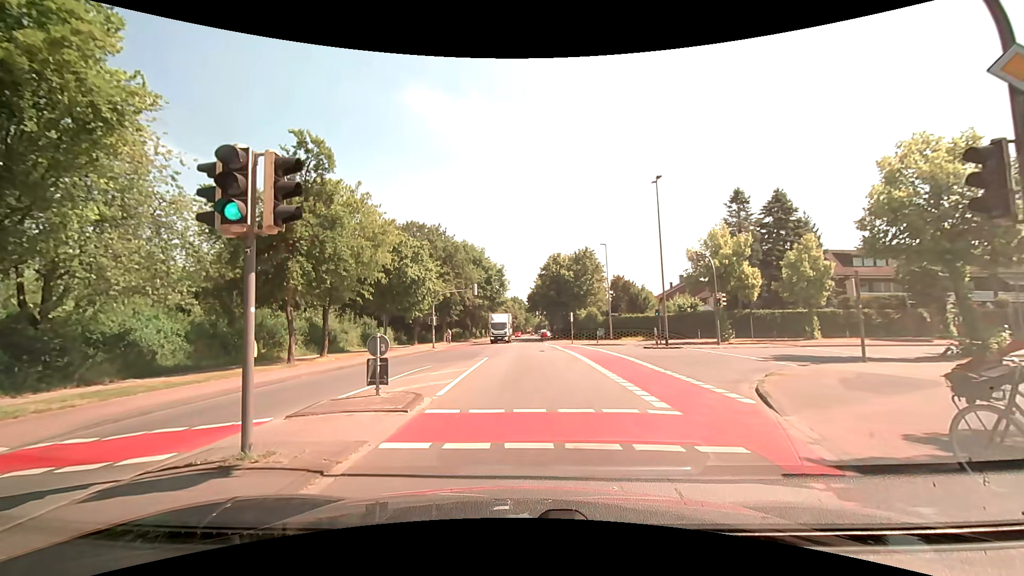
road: tertiary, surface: asphalt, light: Day
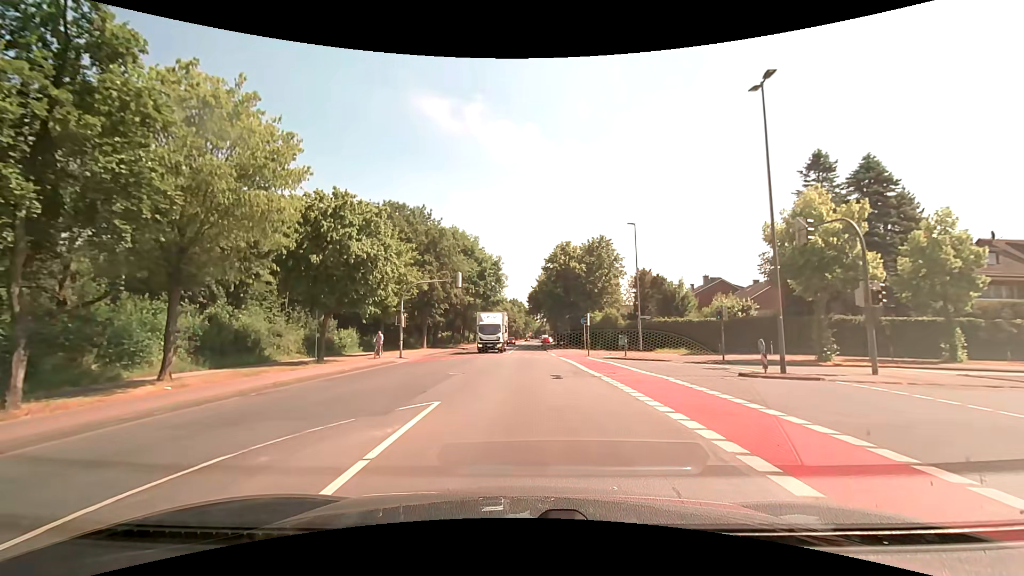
(-0.1, +14.0) m; 0°
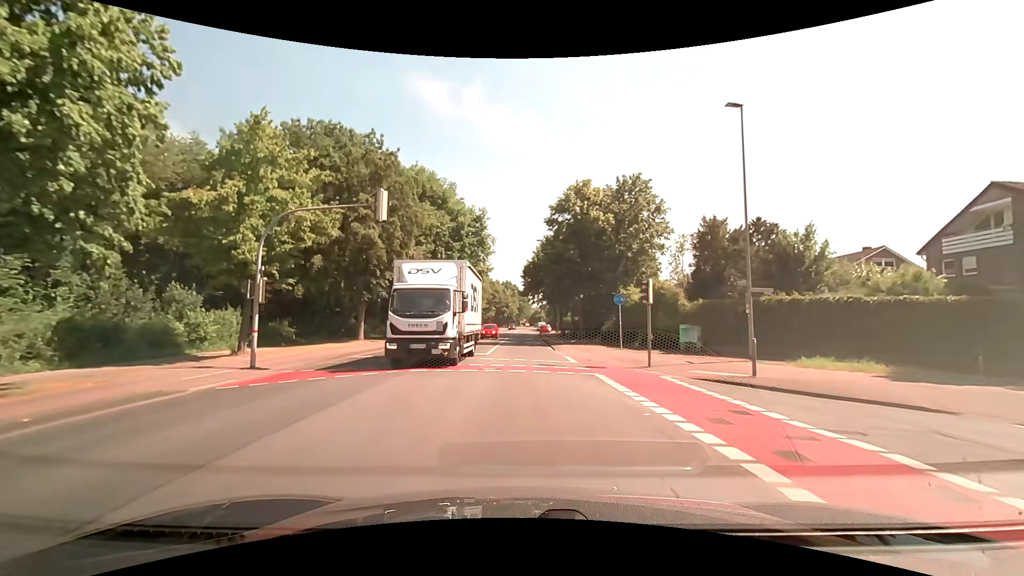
(+0.2, +20.5) m; +1°
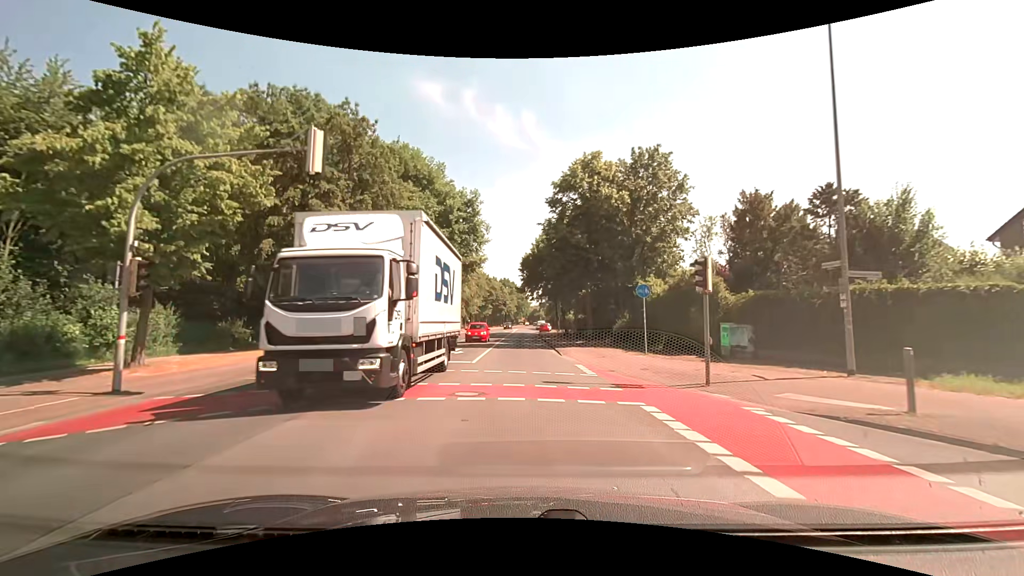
(0.0, +6.0) m; 0°
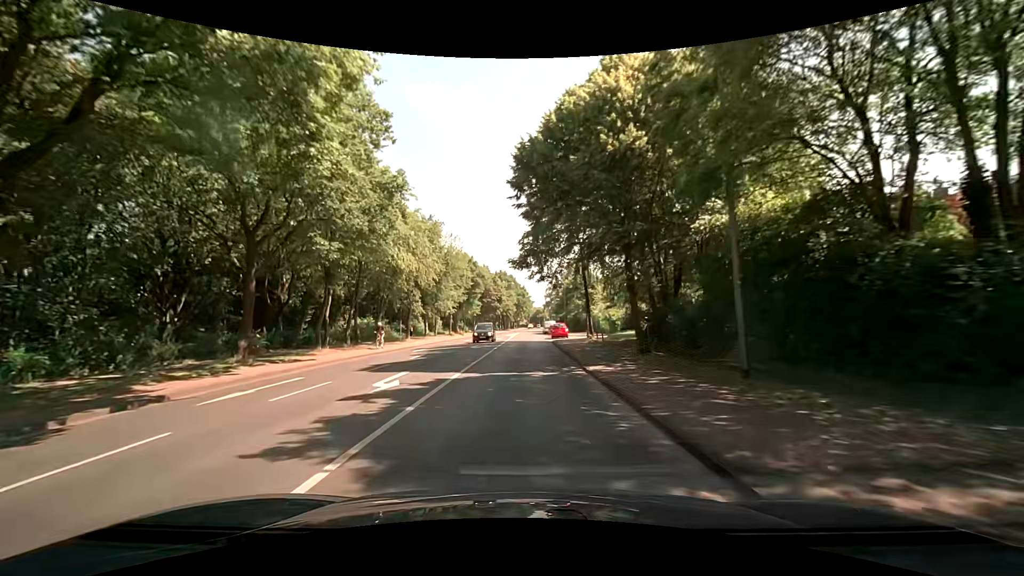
(+0.1, +32.7) m; 0°
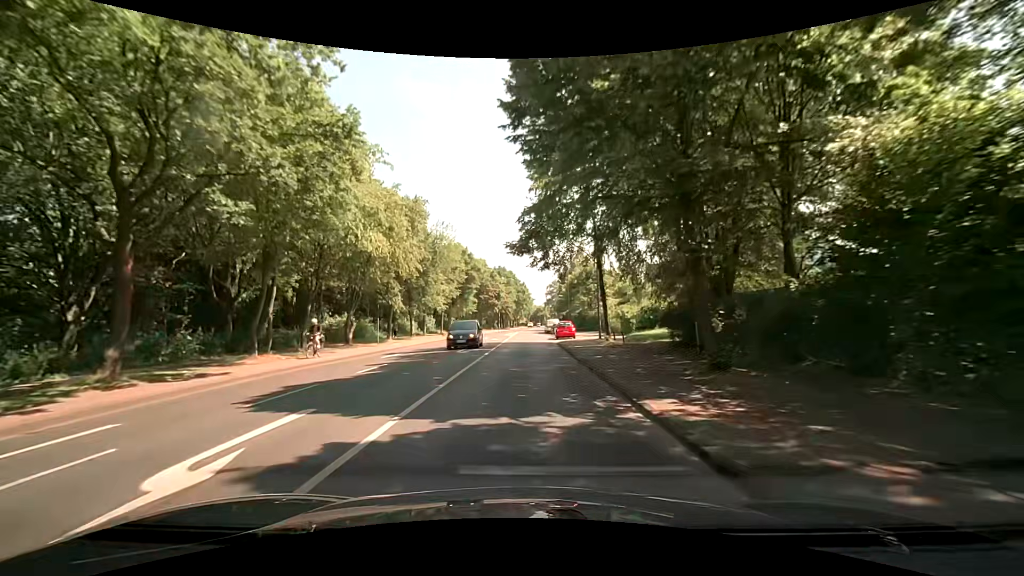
(0.0, +7.1) m; -1°
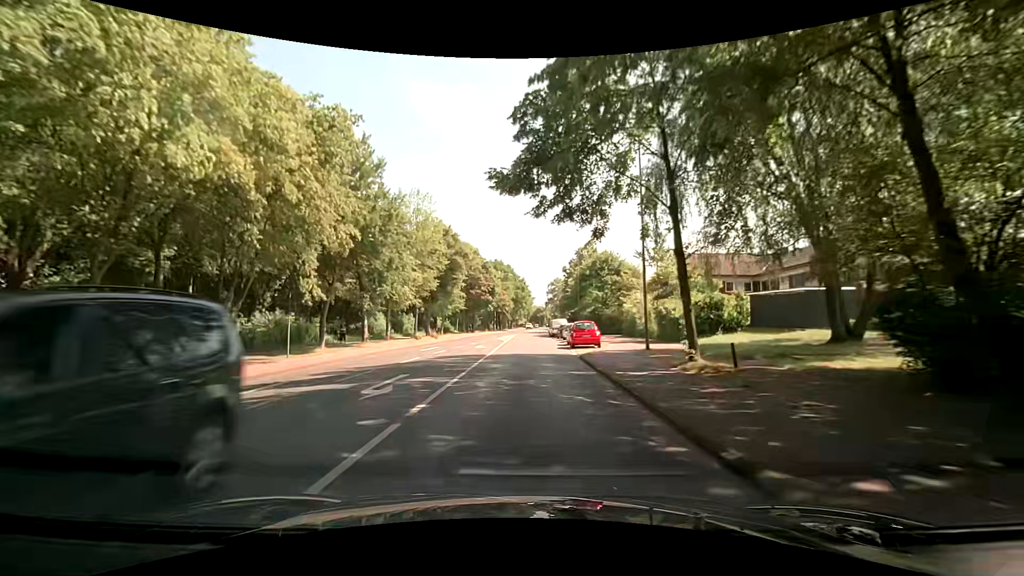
(+0.1, +14.4) m; +1°
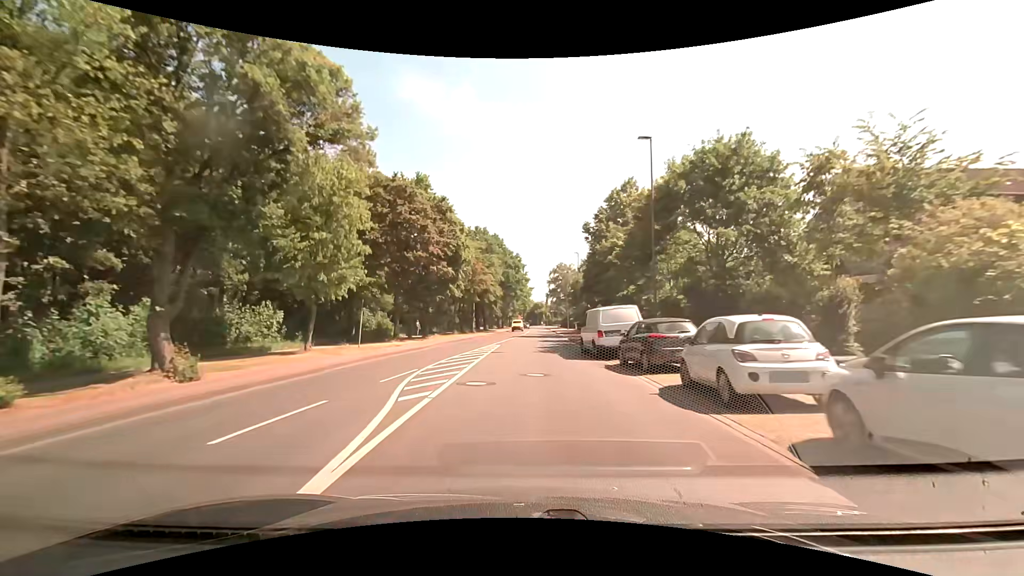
(+0.3, +37.1) m; +1°
(0, +10) (0, +20) (0, +30) (+1, +40) (+1, +50) (+2, +60) (+2, +70) (+2, +80) (+2, +90) (+3, +100) m
